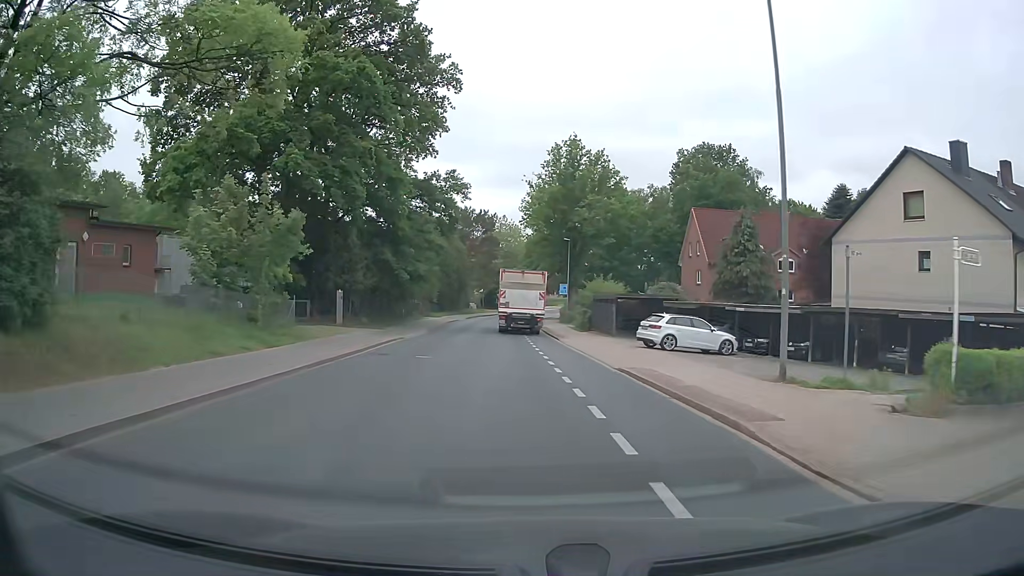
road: tertiary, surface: asphalt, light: Day
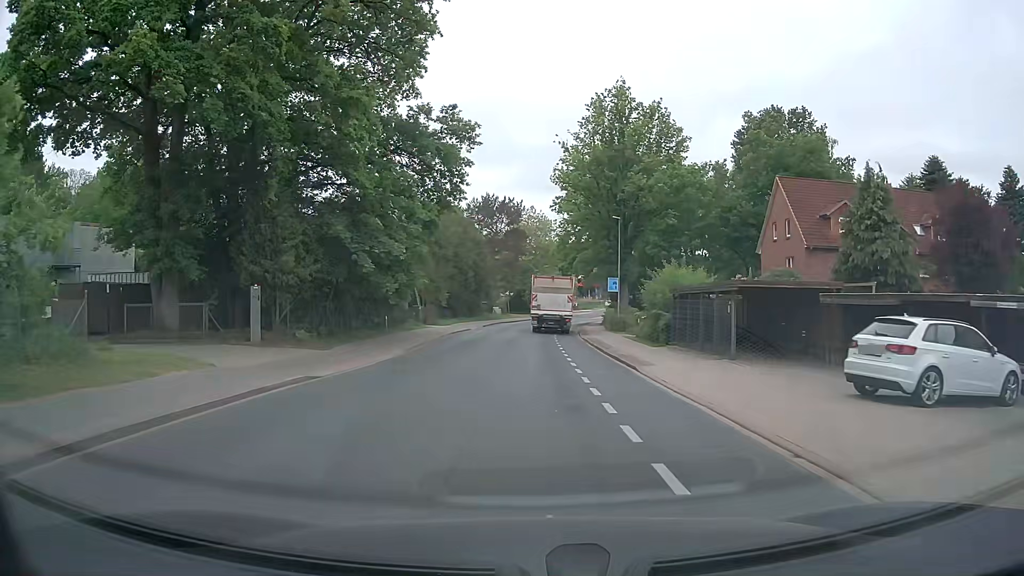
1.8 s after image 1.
(-0.4, +16.3) m; -3°
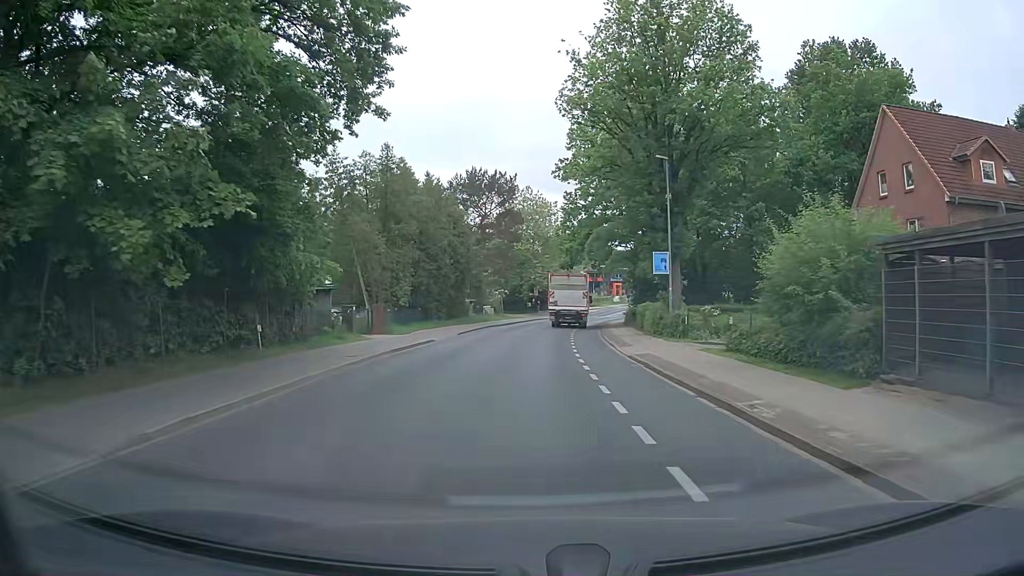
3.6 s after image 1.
(0.0, +17.4) m; 0°
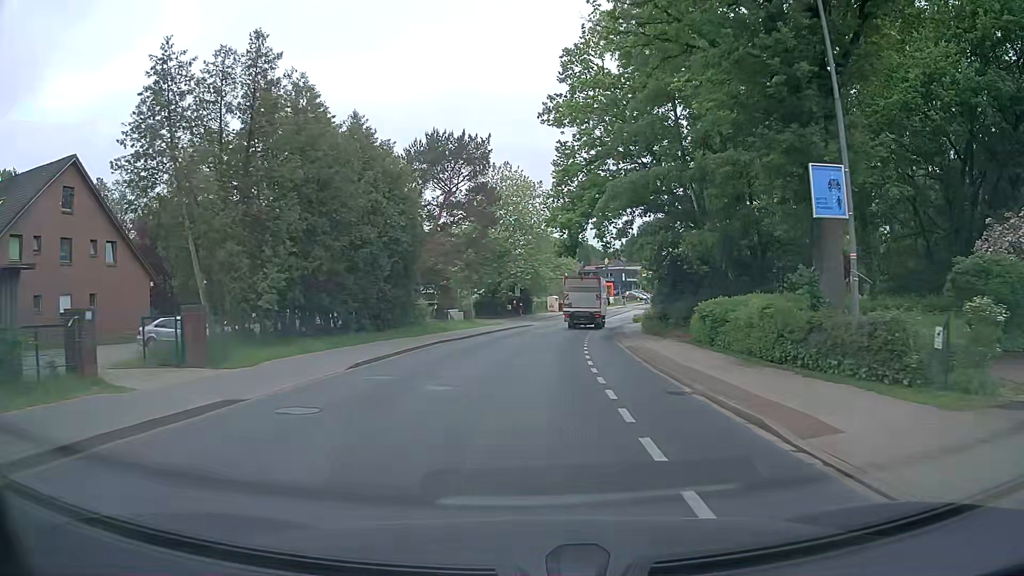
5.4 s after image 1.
(+0.1, +18.0) m; +1°
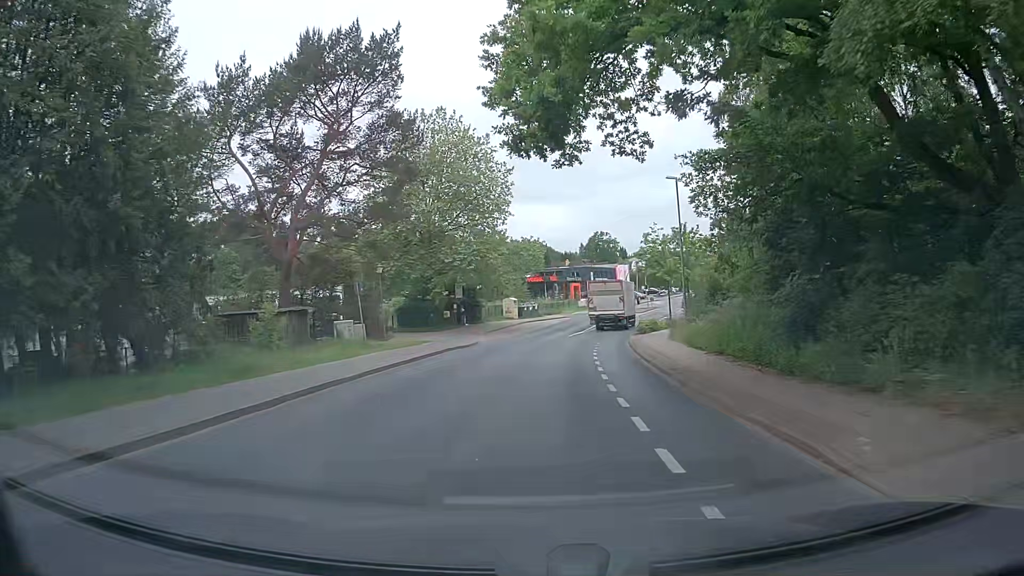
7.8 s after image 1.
(+0.8, +23.7) m; +3°
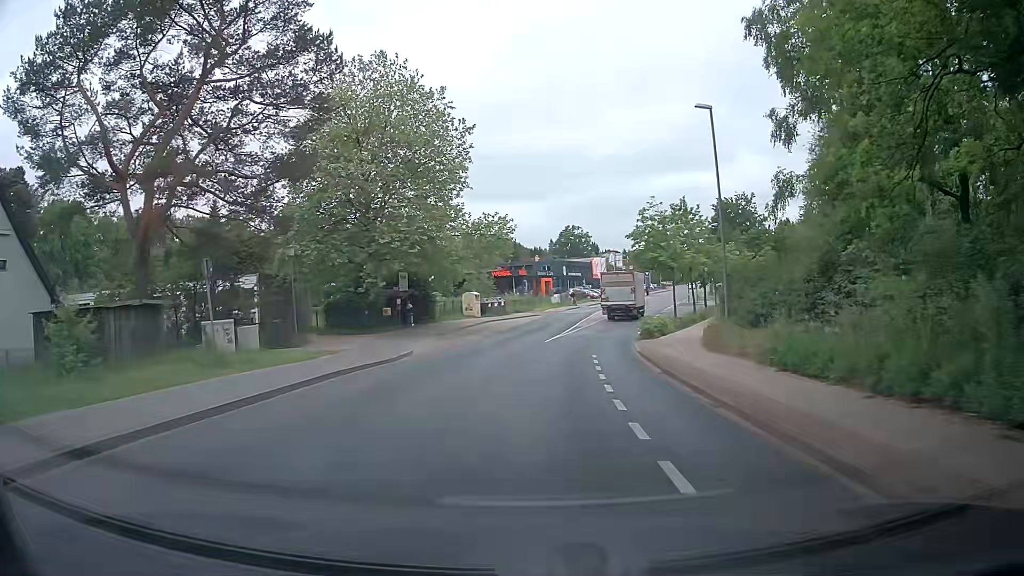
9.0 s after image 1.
(+0.3, +11.5) m; +2°
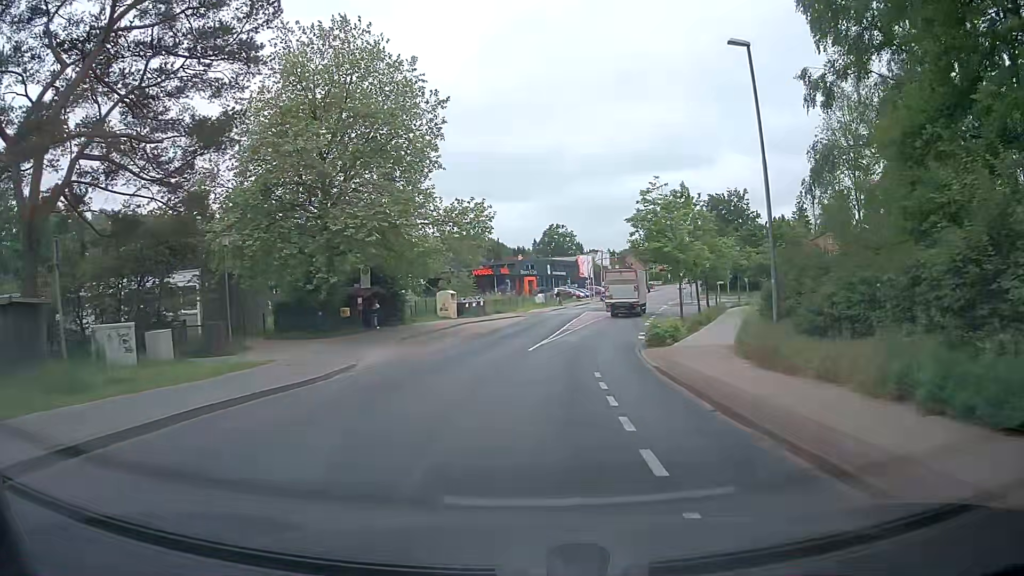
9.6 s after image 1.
(+0.1, +5.8) m; +4°
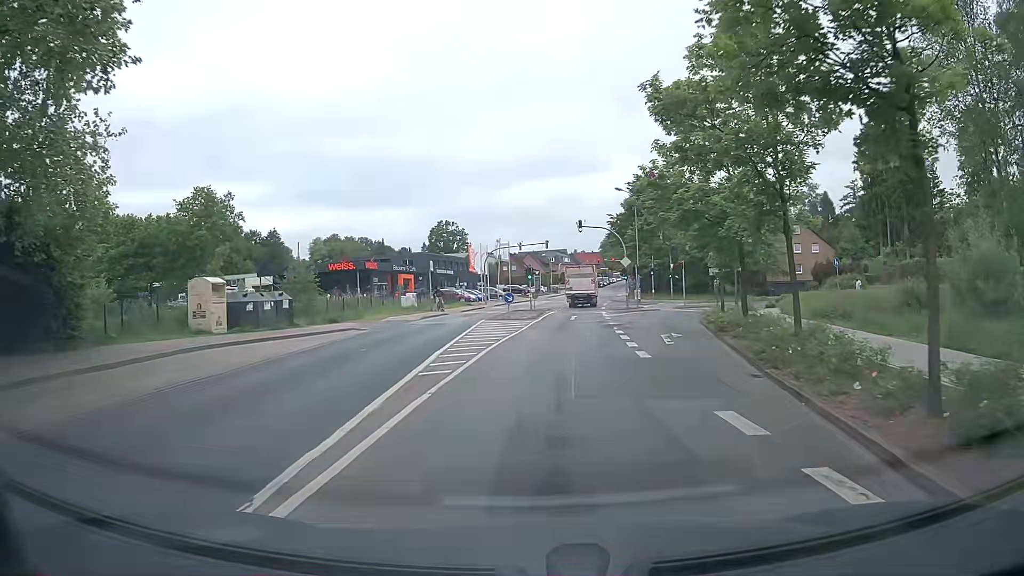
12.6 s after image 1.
(+1.5, +26.5) m; +9°
(0, +10) (+1, +20) (+1, +30) (+2, +40) (+3, +50) (+4, +60) (+5, +70) (+7, +80) (+8, +90) (+10, +99) m
